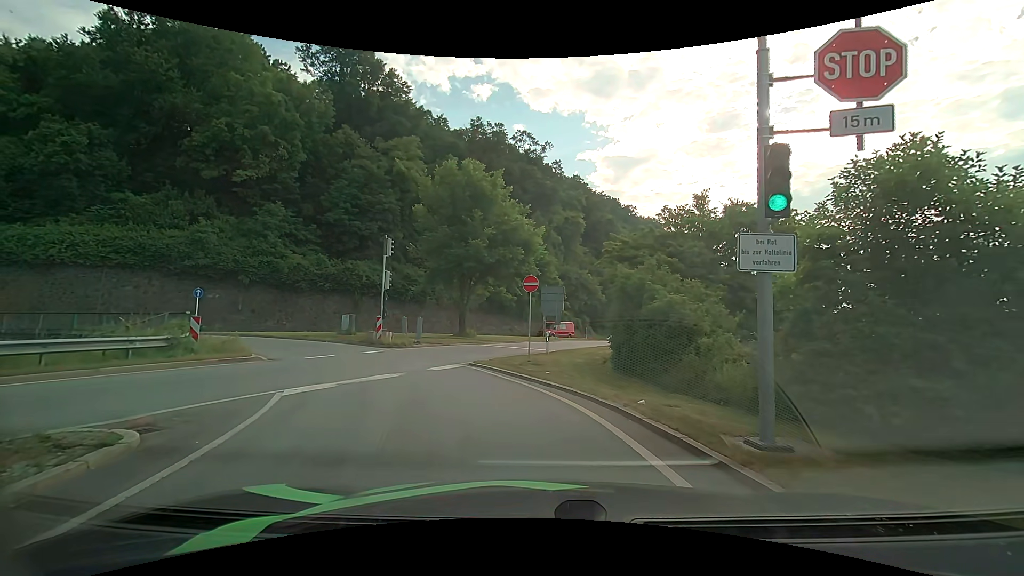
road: primary_link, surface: asphalt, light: Day
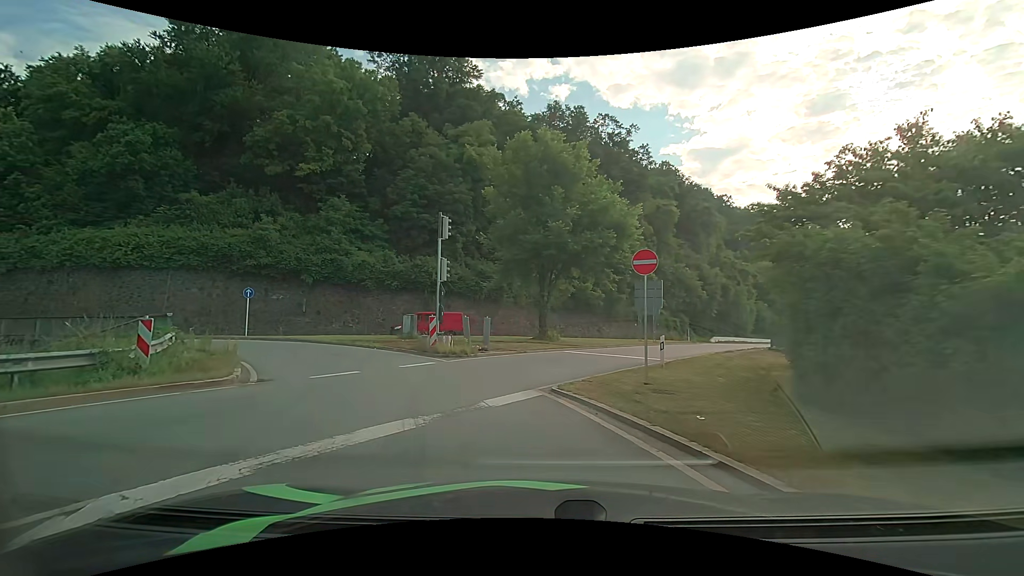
(-0.5, +6.5) m; -9°
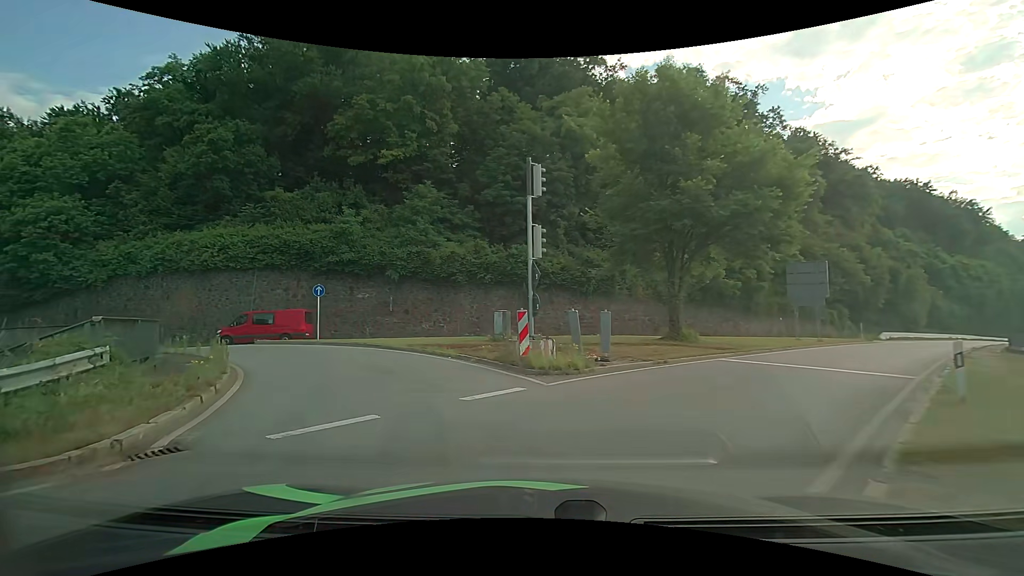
(-0.7, +6.6) m; -12°
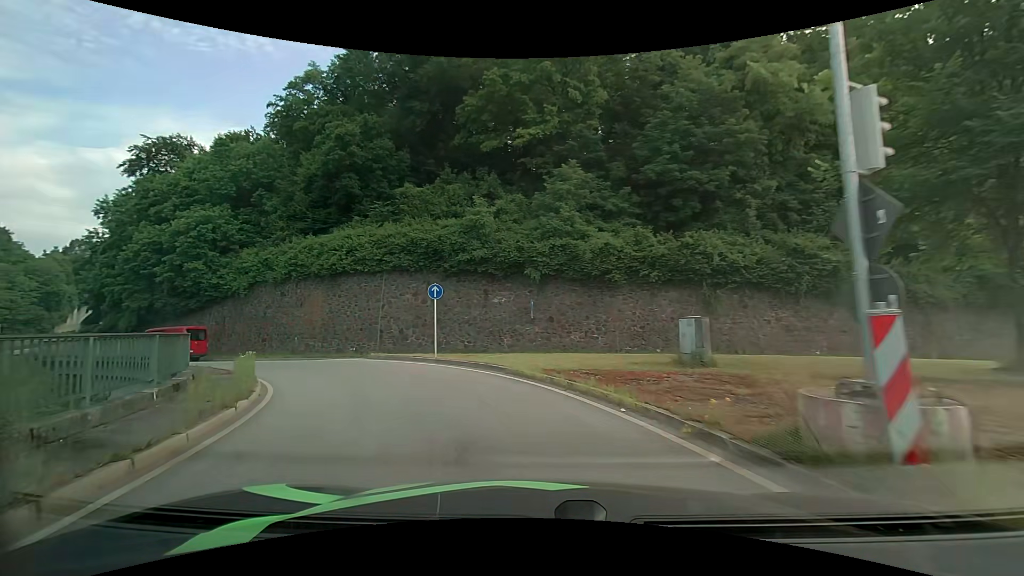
(-1.2, +7.7) m; -18°
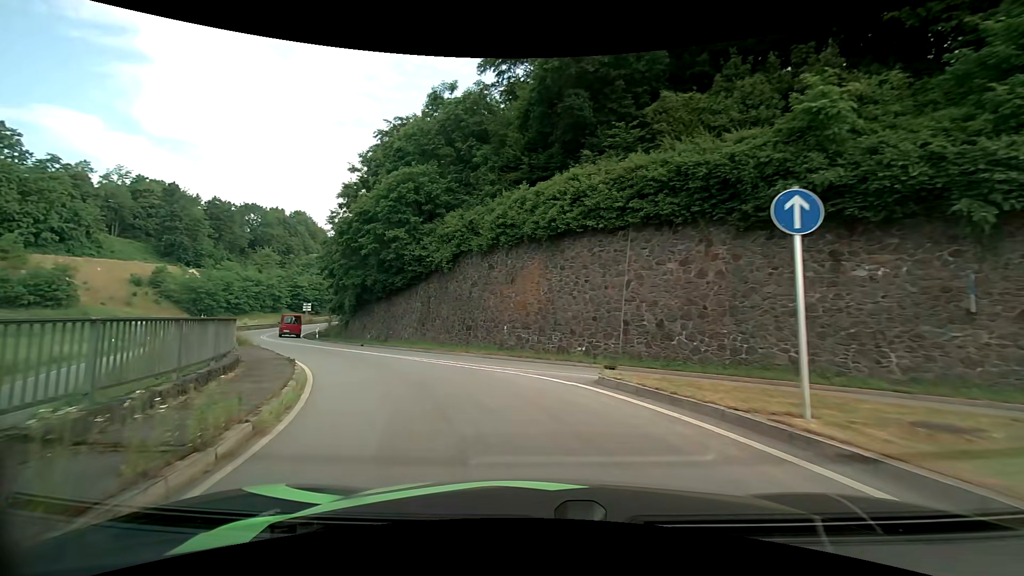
(-3.3, +12.9) m; -28°
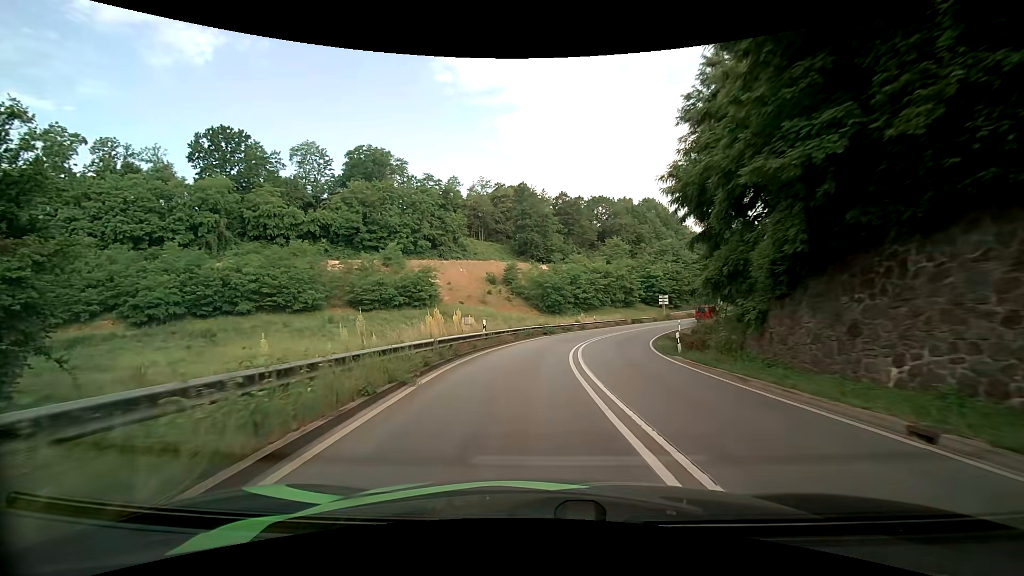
(-9.8, +25.3) m; -39°
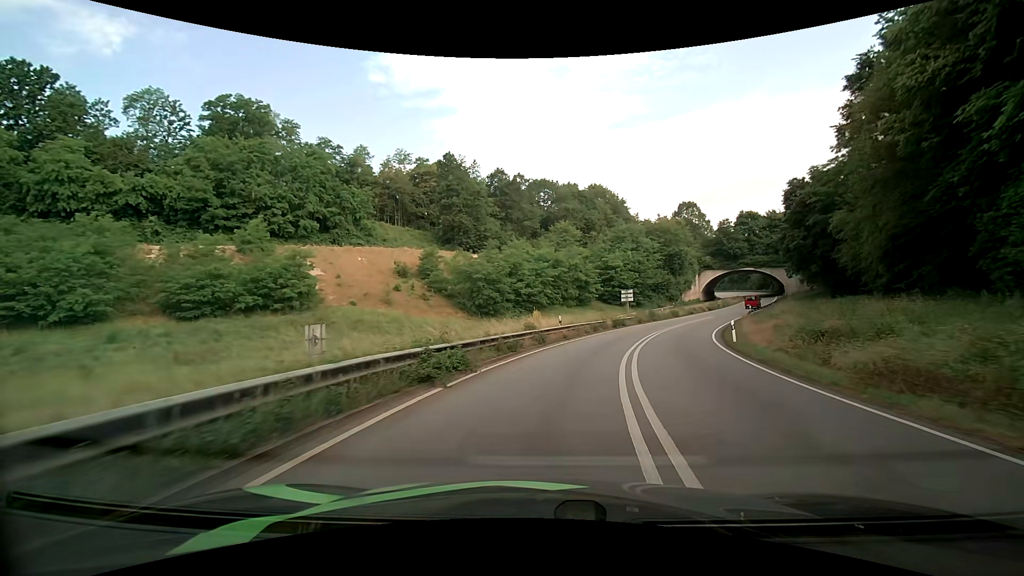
(+1.0, +26.9) m; +7°
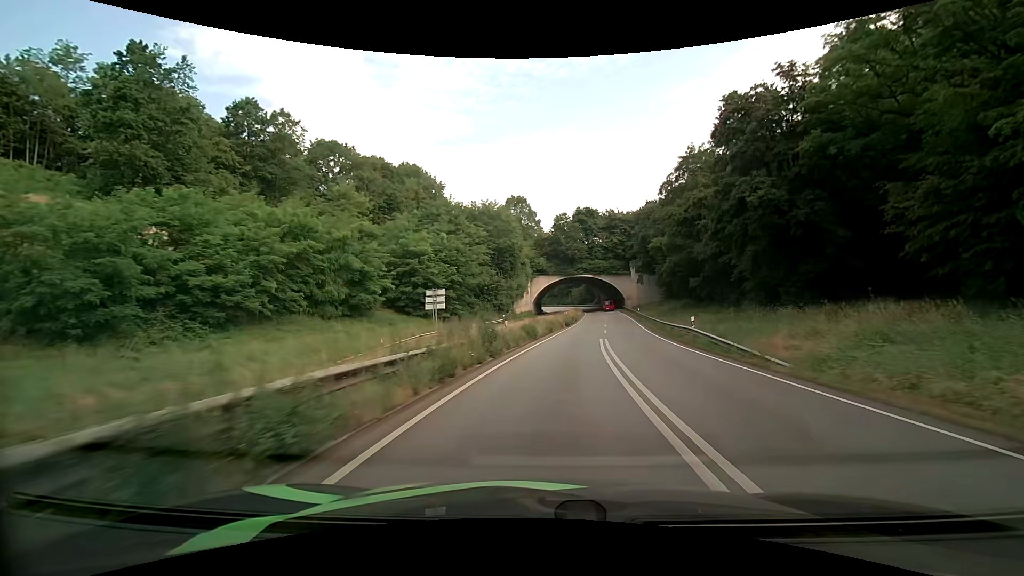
(+7.0, +37.3) m; +20°
(0, +10) (+1, +20) (+3, +30) (+4, +40) (+5, +50) (+7, +60) (+8, +69) (+10, +79) (+11, +89) (+13, +99) m
